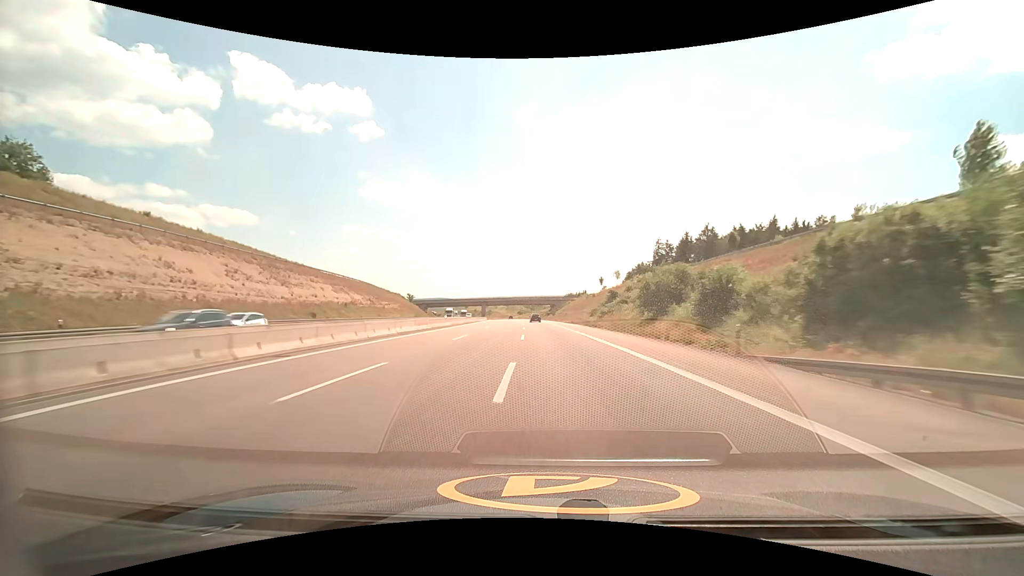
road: motorway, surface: asphalt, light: Day
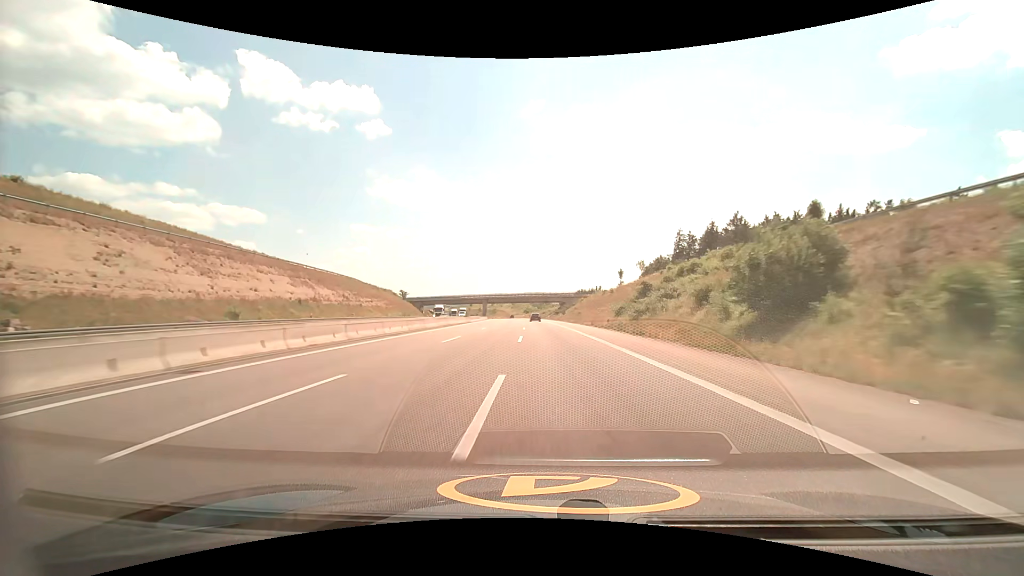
(-0.2, +20.7) m; -1°
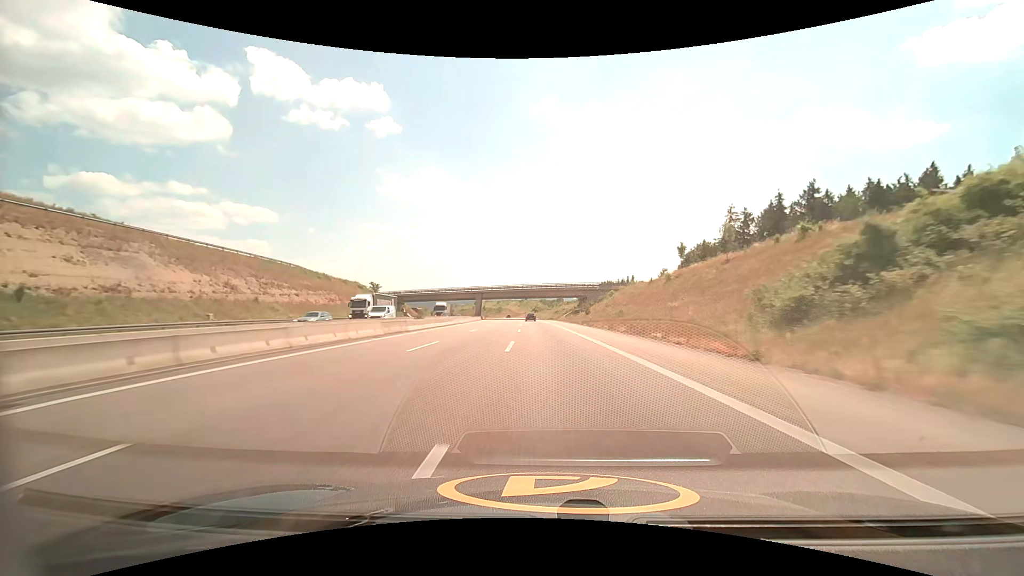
(-0.6, +41.4) m; -1°
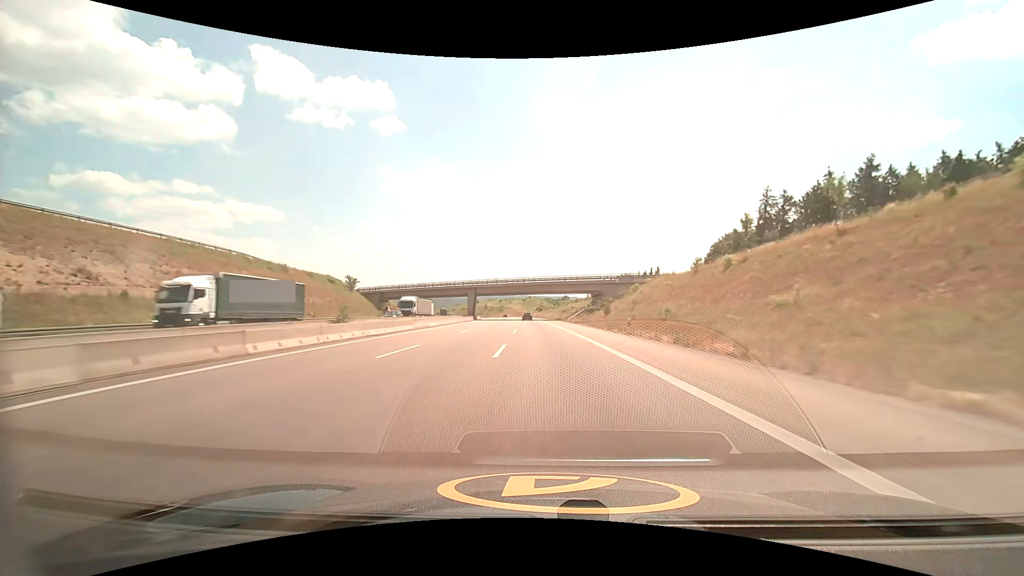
(-0.1, +20.7) m; 0°
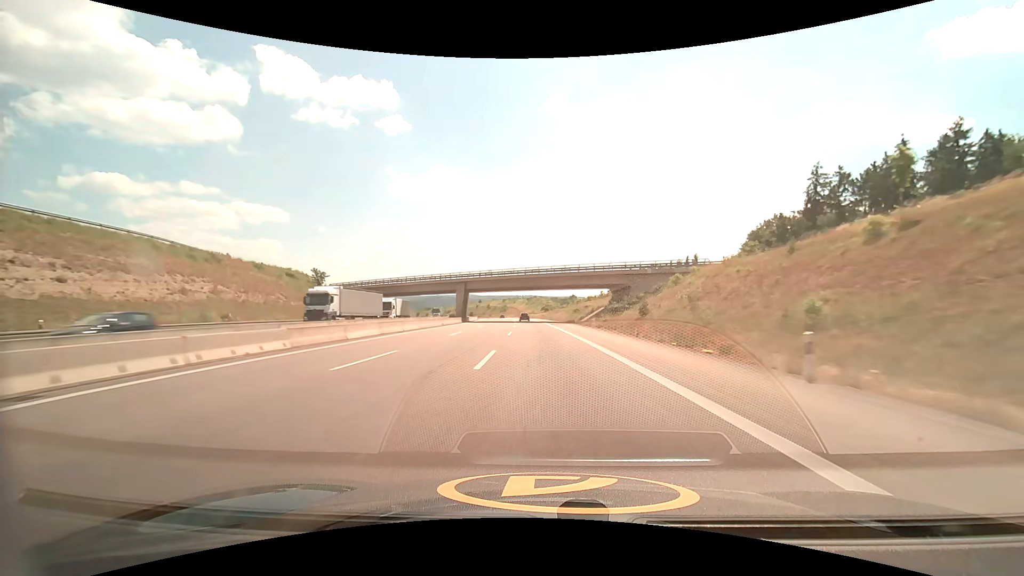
(-0.1, +20.7) m; -1°
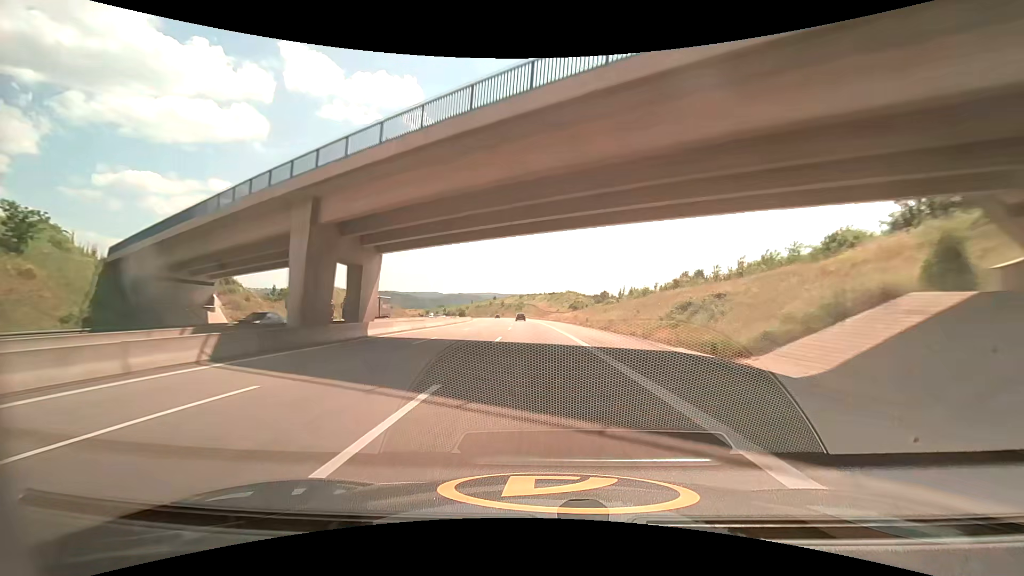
(-1.4, +62.0) m; -3°
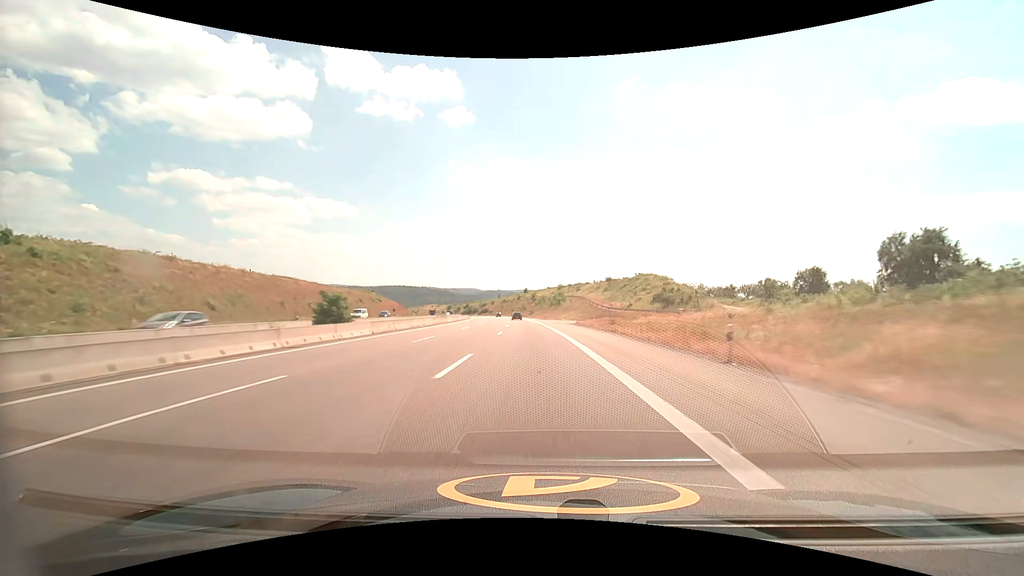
(-2.9, +82.5) m; -4°
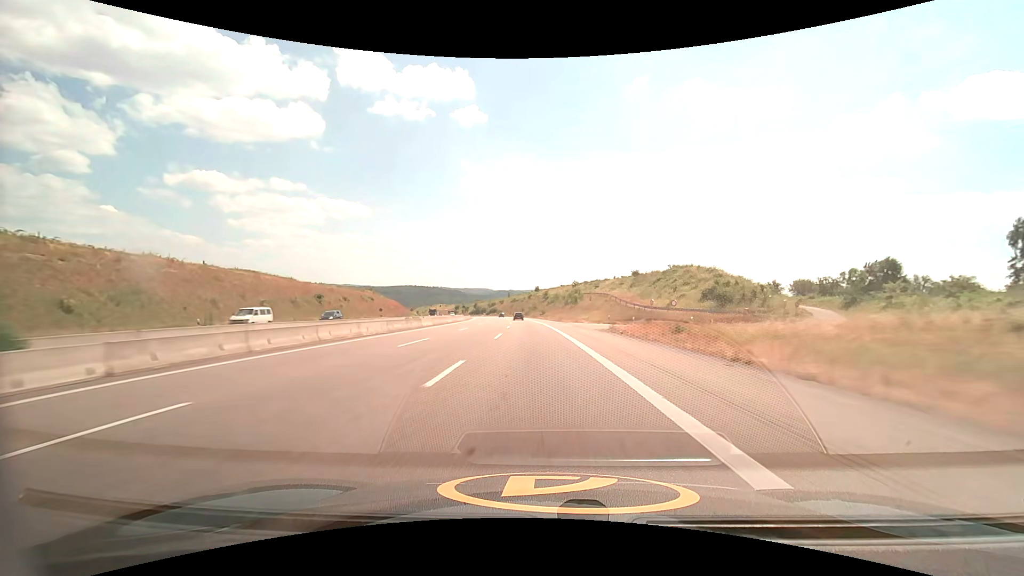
(-0.2, +20.5) m; -1°
(0, +10) (0, +20) (0, +30) (-1, +40) (-1, +50) (-2, +60) (-3, +70) (-4, +80) (-4, +90) (-5, +100) m
